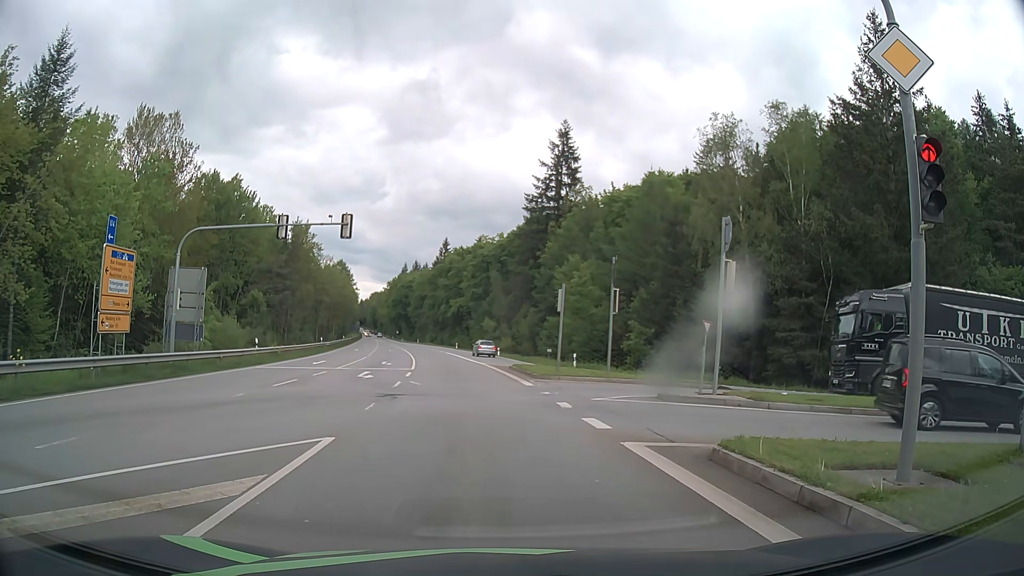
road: secondary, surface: asphalt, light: Day
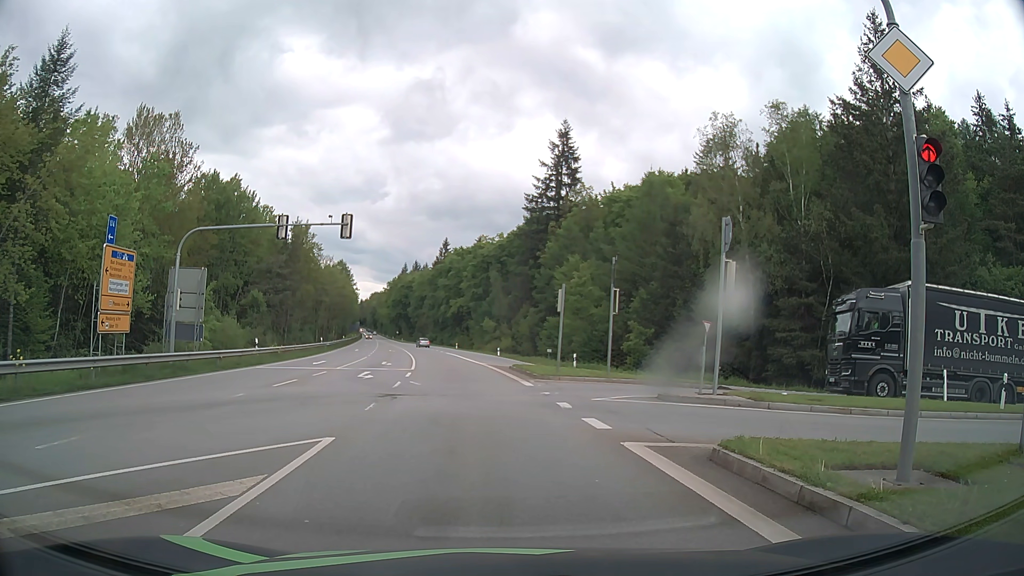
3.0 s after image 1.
(0.0, +0.1) m; 0°
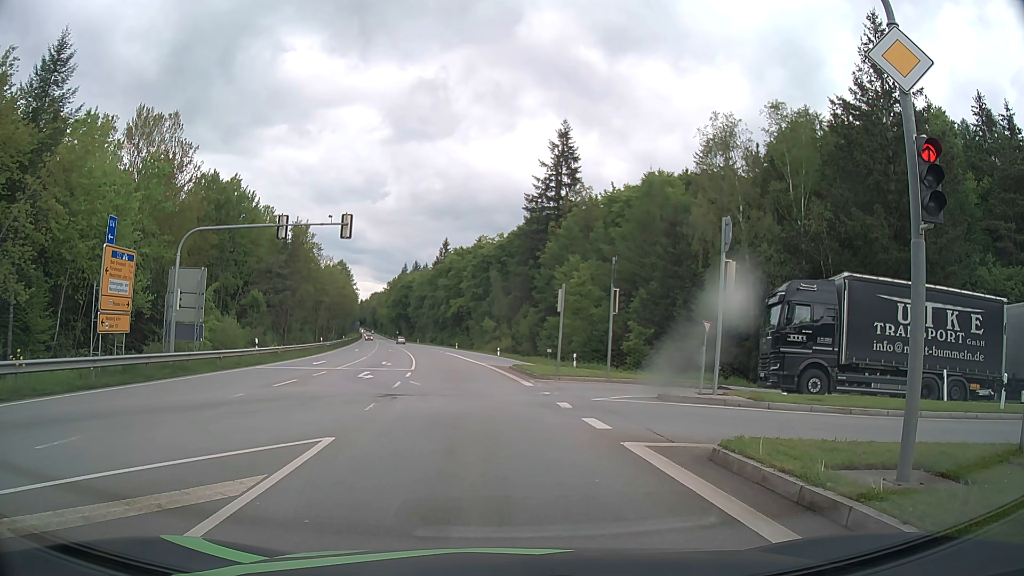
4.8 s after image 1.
(0.0, 0.0) m; 0°
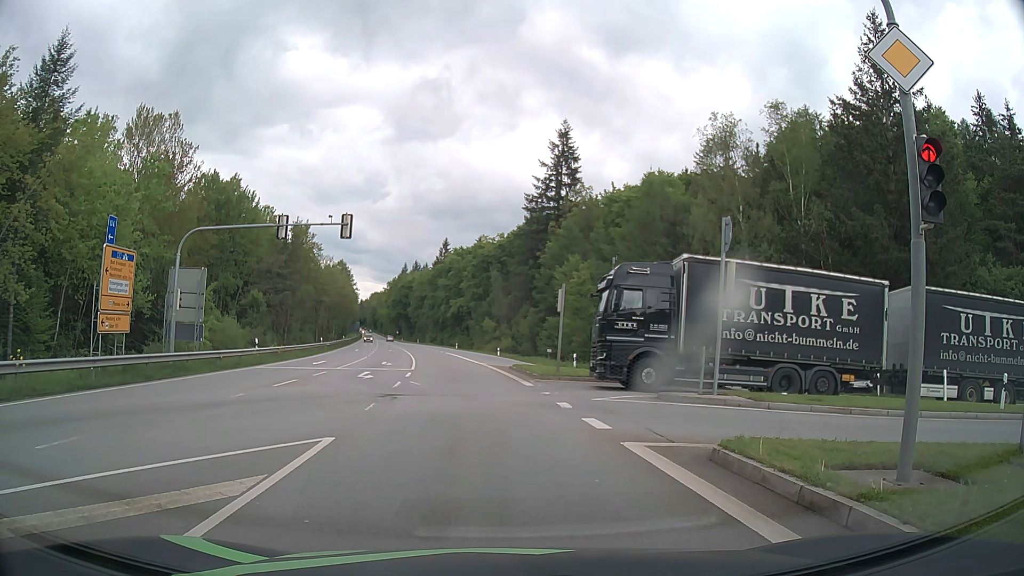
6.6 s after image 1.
(0.0, 0.0) m; 0°
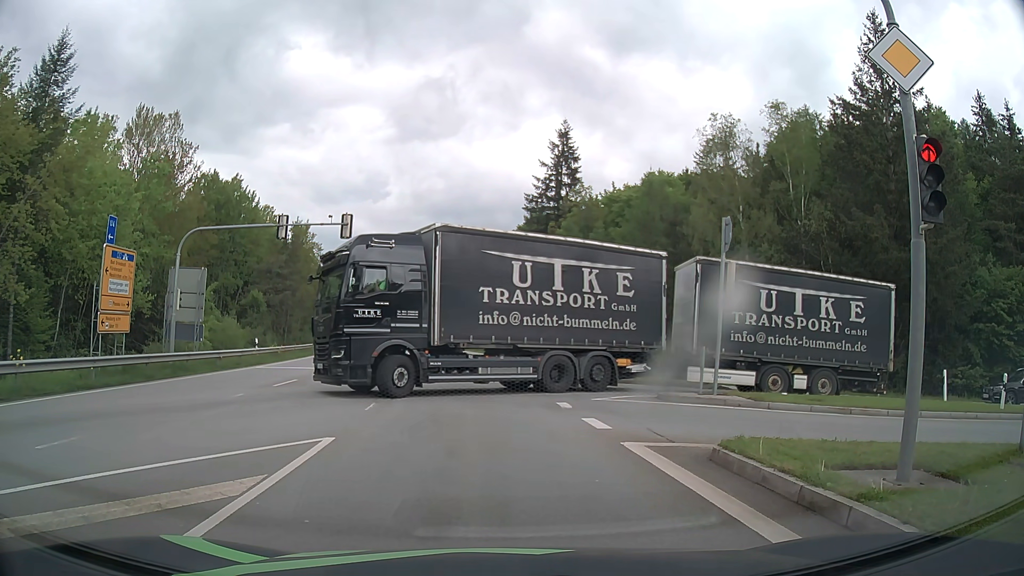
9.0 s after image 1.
(0.0, 0.0) m; 0°
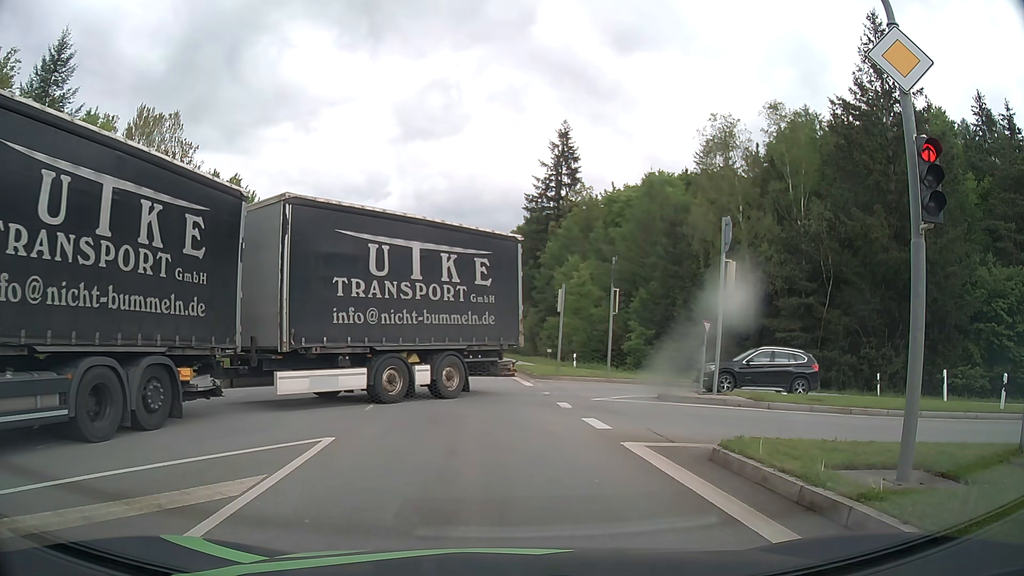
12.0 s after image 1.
(0.0, 0.0) m; 0°
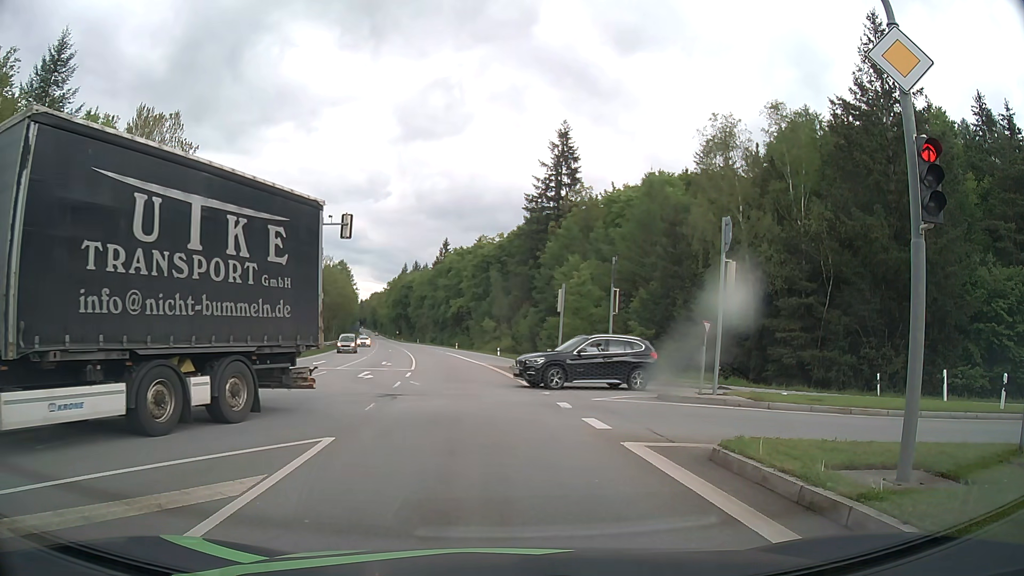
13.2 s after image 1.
(0.0, 0.0) m; 0°
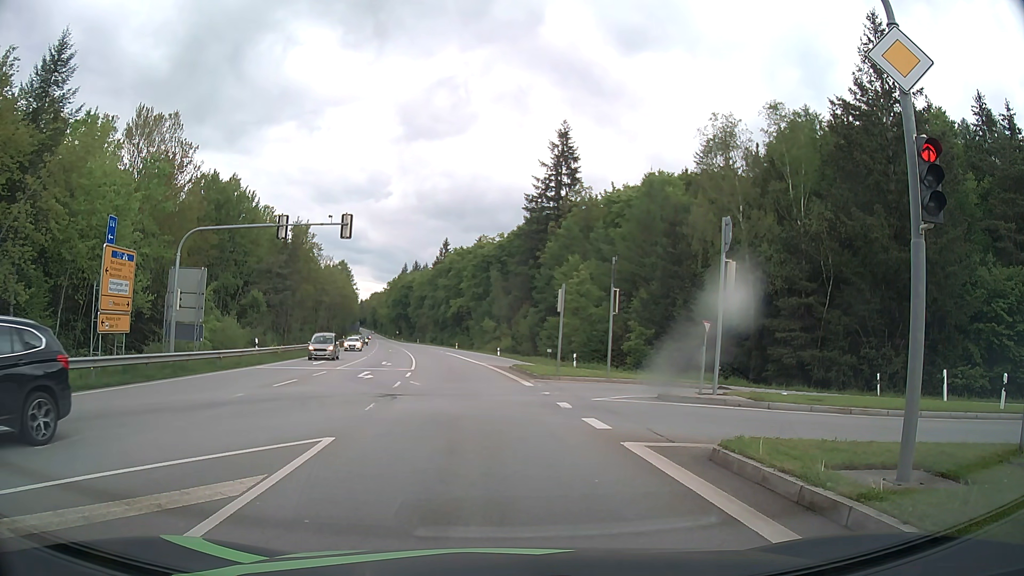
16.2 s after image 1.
(0.0, 0.0) m; 0°
(0, +10) (-1, +20) (-2, +30) (-3, +40) (-4, +50) (-5, +60) (-7, +70) (-8, +79) (-10, +89) (-12, +99) m
